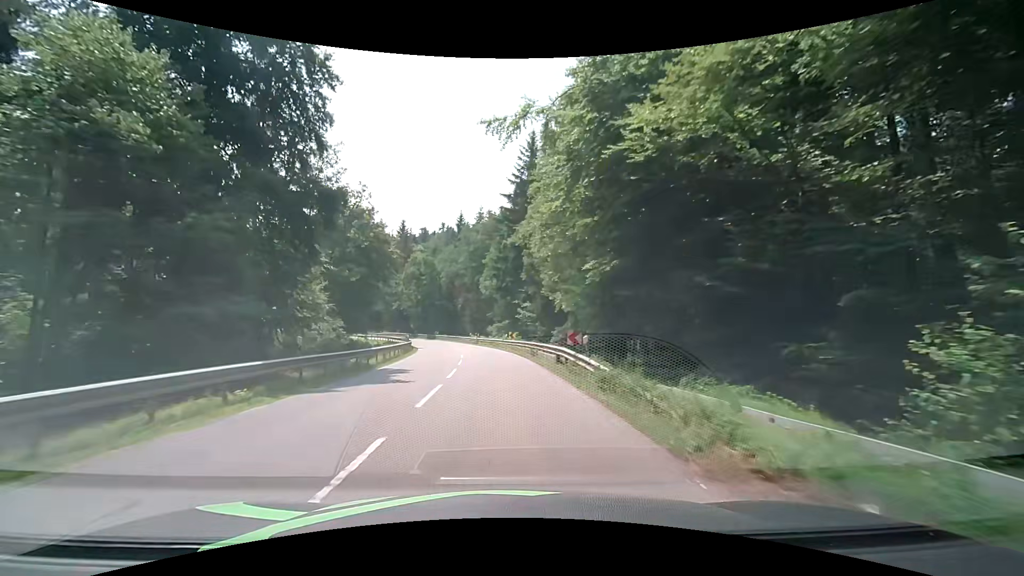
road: secondary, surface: asphalt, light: Day
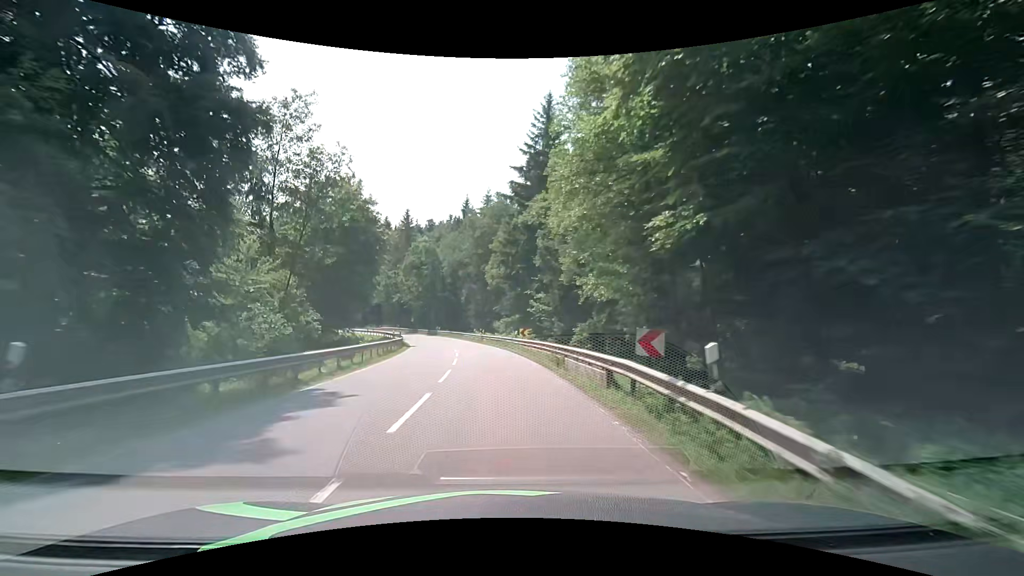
(0.0, +8.4) m; 0°
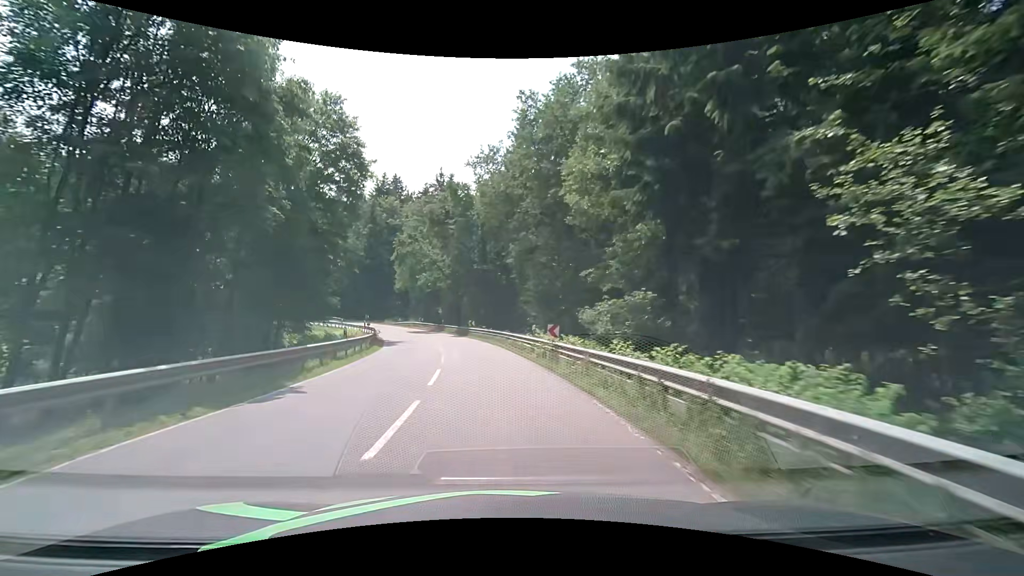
(-2.0, +33.3) m; -7°
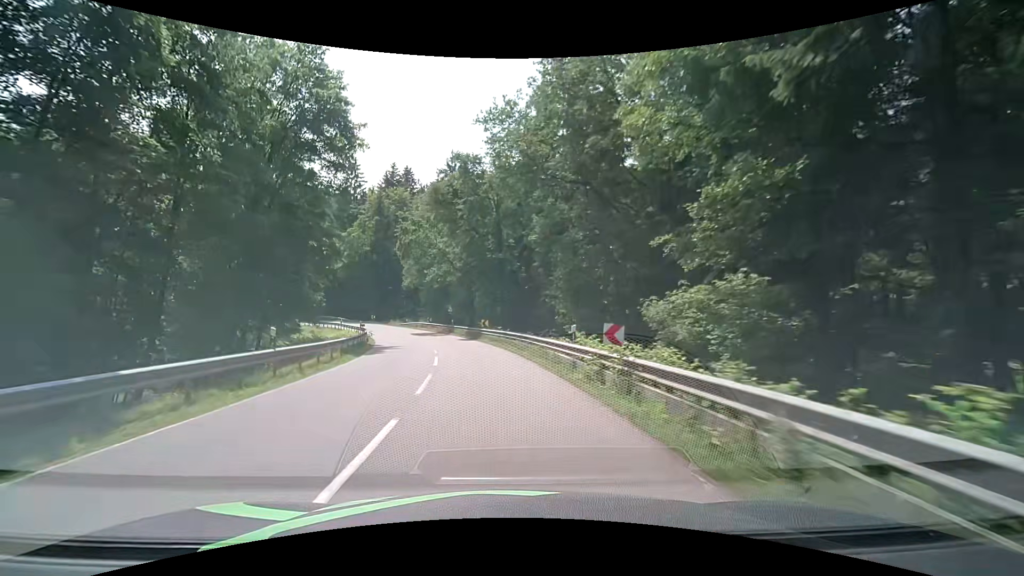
(-0.2, +8.2) m; -3°
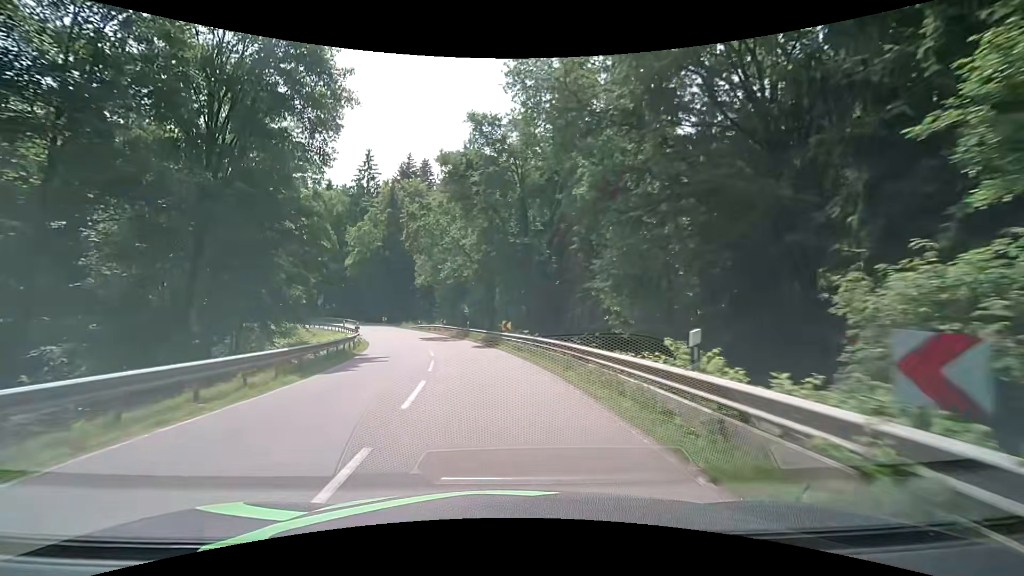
(-0.1, +8.1) m; -2°
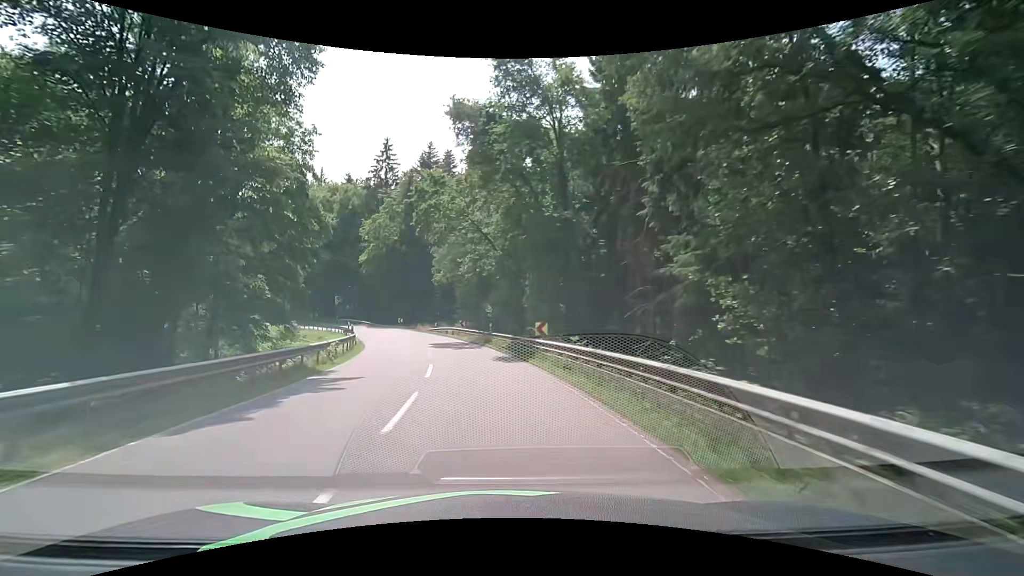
(-0.2, +7.9) m; -5°
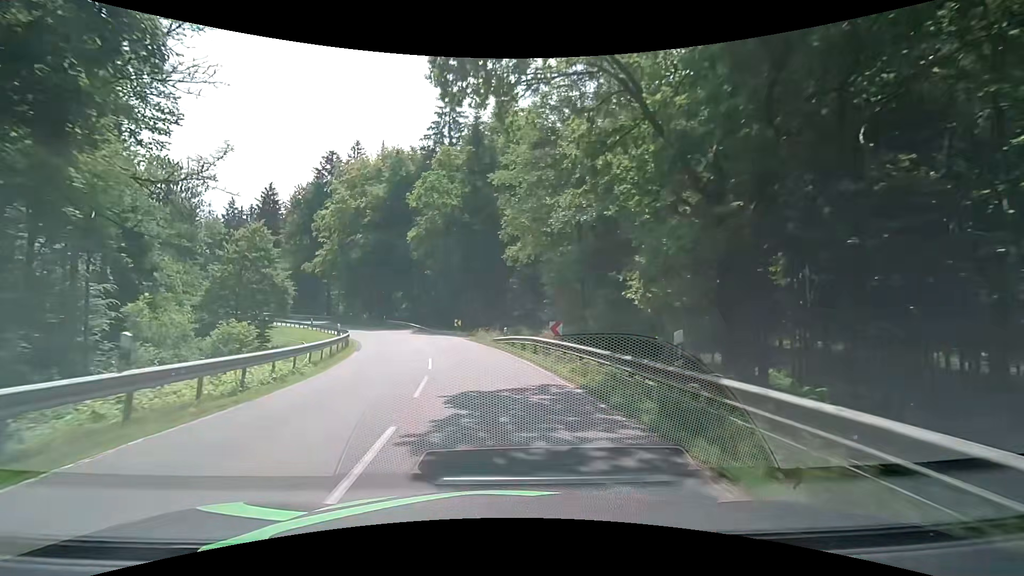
(-1.4, +23.0) m; -10°
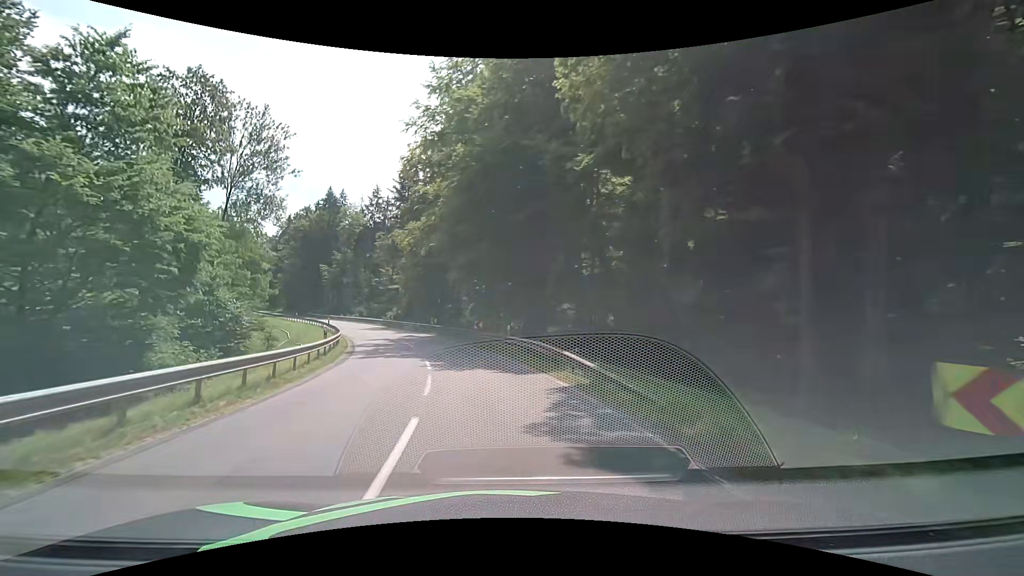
(-5.1, +35.7) m; -19°
(0, +10) (-2, +20) (-4, +30) (-7, +39) (-10, +49) (-15, +58) (-19, +66) (-24, +75) (-29, +84) (-35, +92) m
